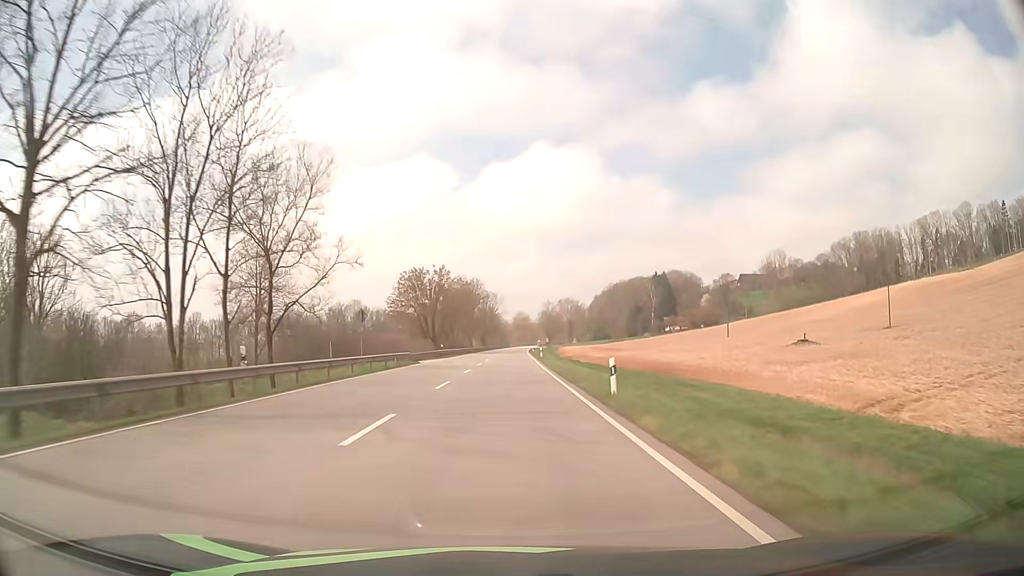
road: primary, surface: asphalt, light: Day
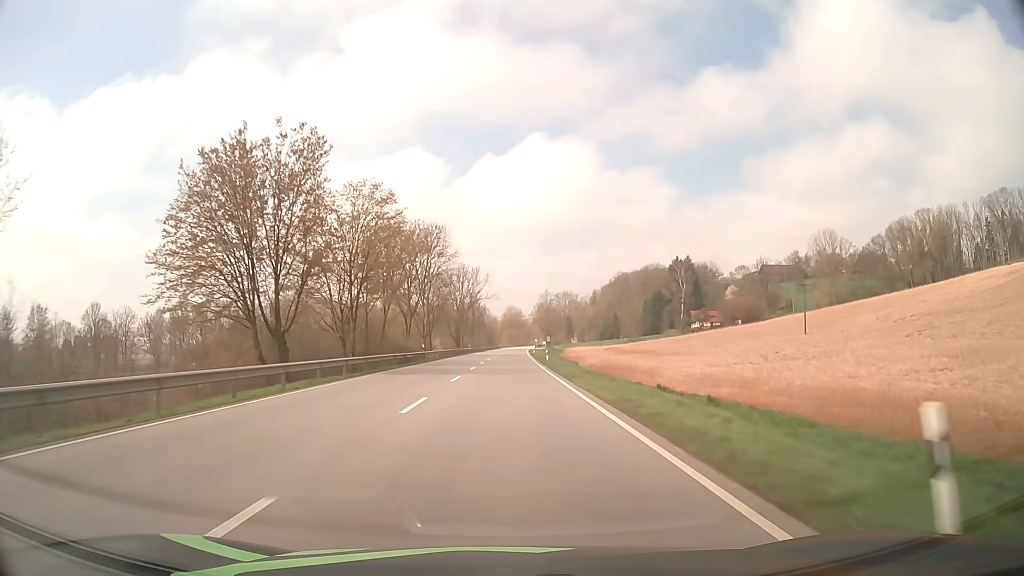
(+0.5, +63.3) m; +1°
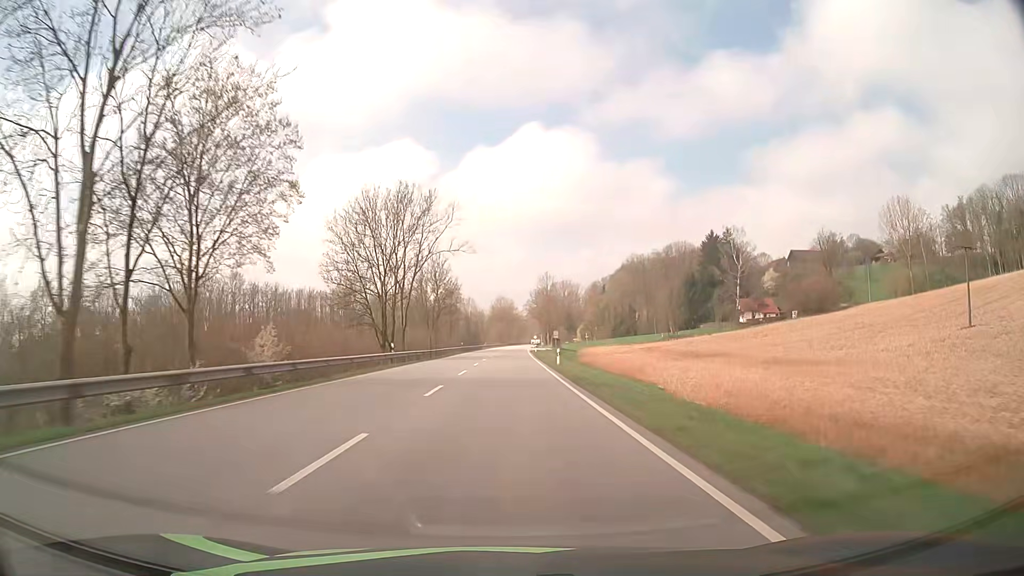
(+0.4, +63.3) m; +1°
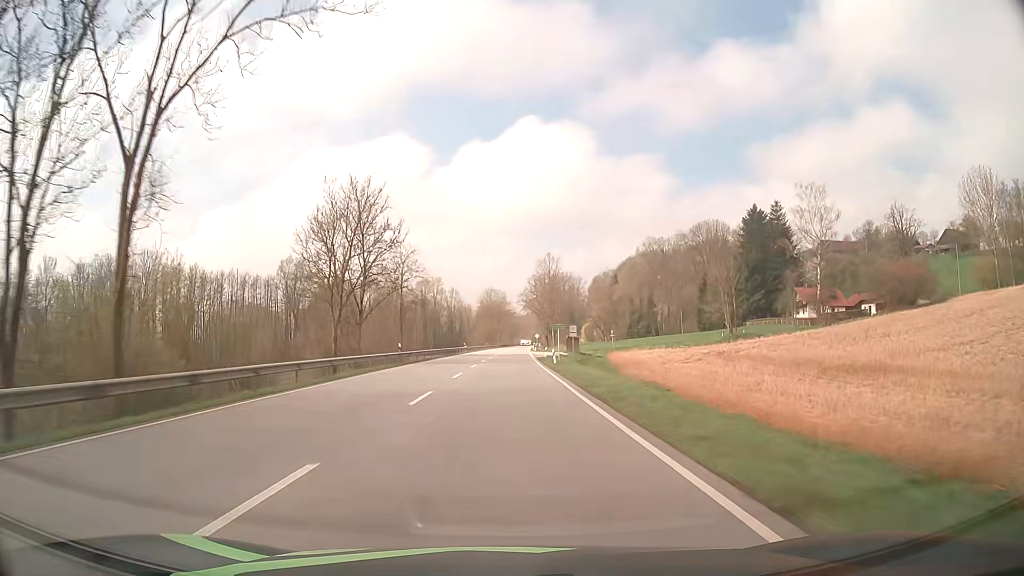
(+0.3, +47.4) m; +1°
(0, +10) (0, +20) (0, +30) (0, +40) (0, +50) (0, +60) (+1, +70) (+1, +80) (+1, +90) (+1, +100) m
